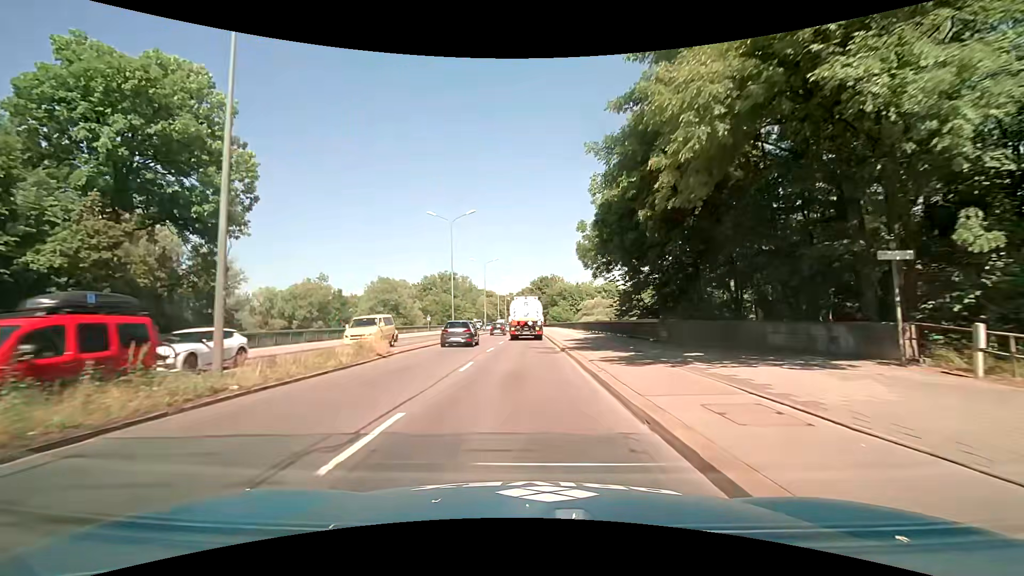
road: trunk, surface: asphalt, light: Day
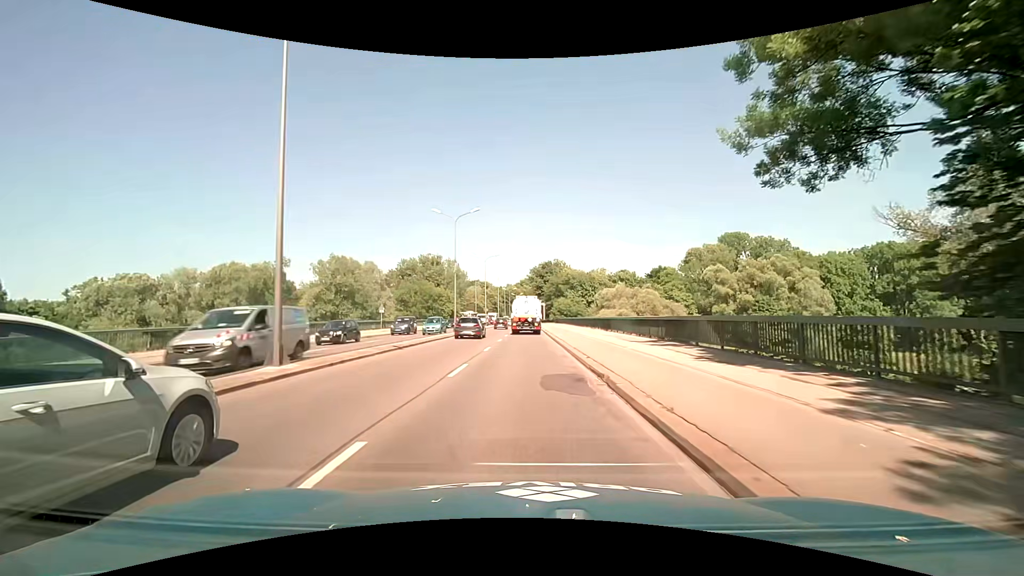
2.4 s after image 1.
(-0.2, +29.2) m; -1°
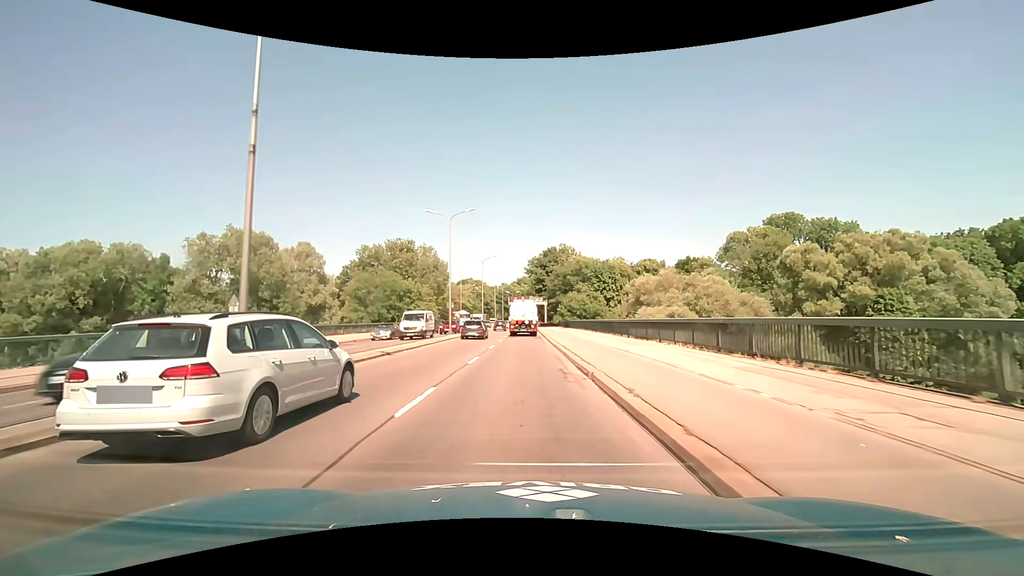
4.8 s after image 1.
(+0.4, +31.7) m; +1°
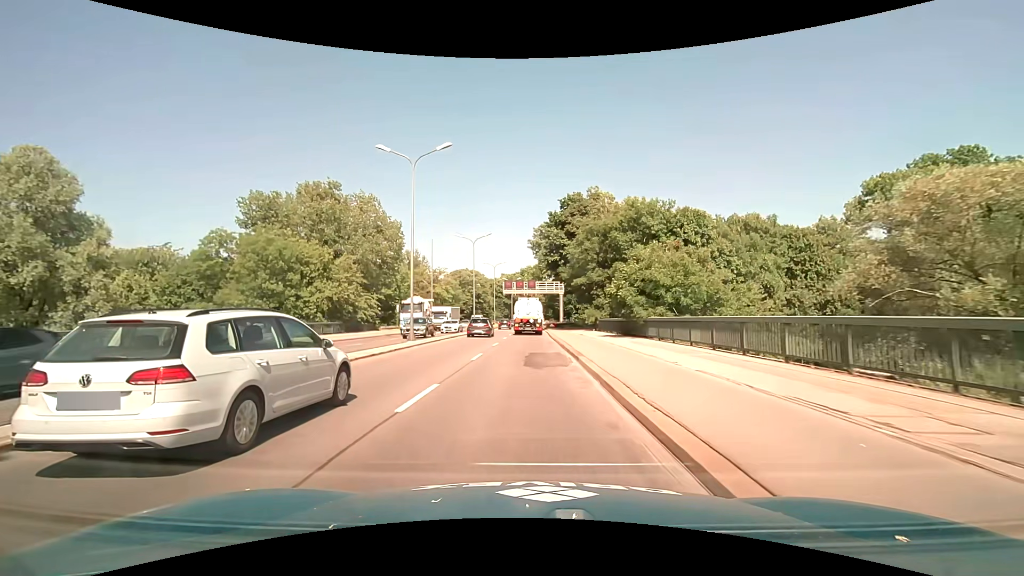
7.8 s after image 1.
(-0.1, +45.0) m; 0°
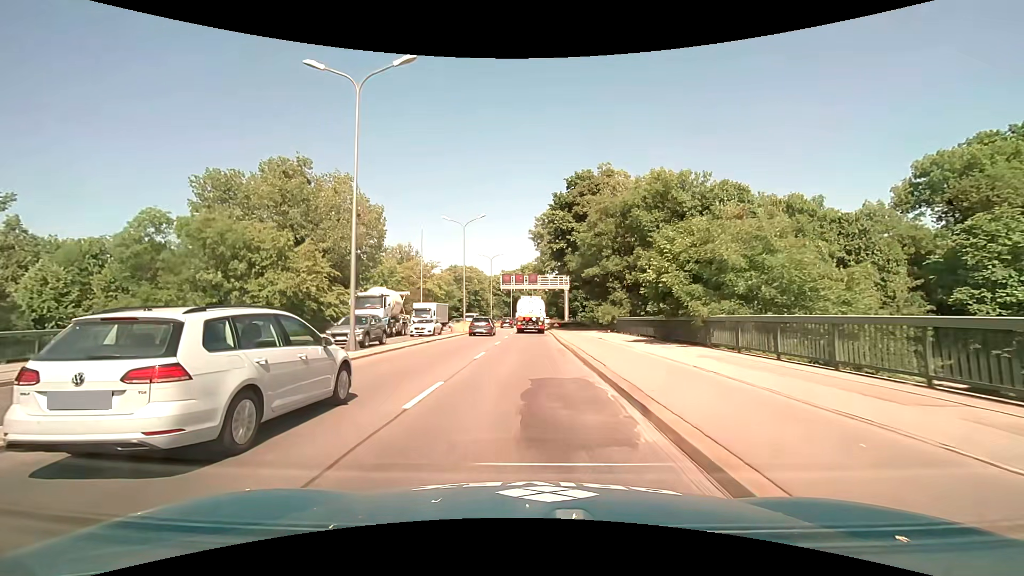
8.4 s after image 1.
(0.0, +9.0) m; 0°
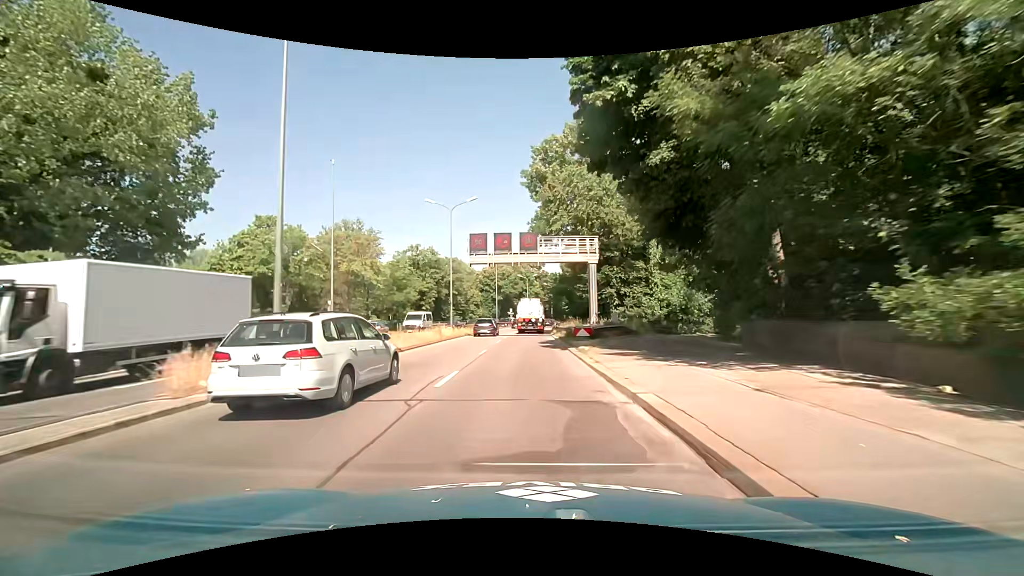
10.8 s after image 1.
(+0.1, +33.4) m; 0°
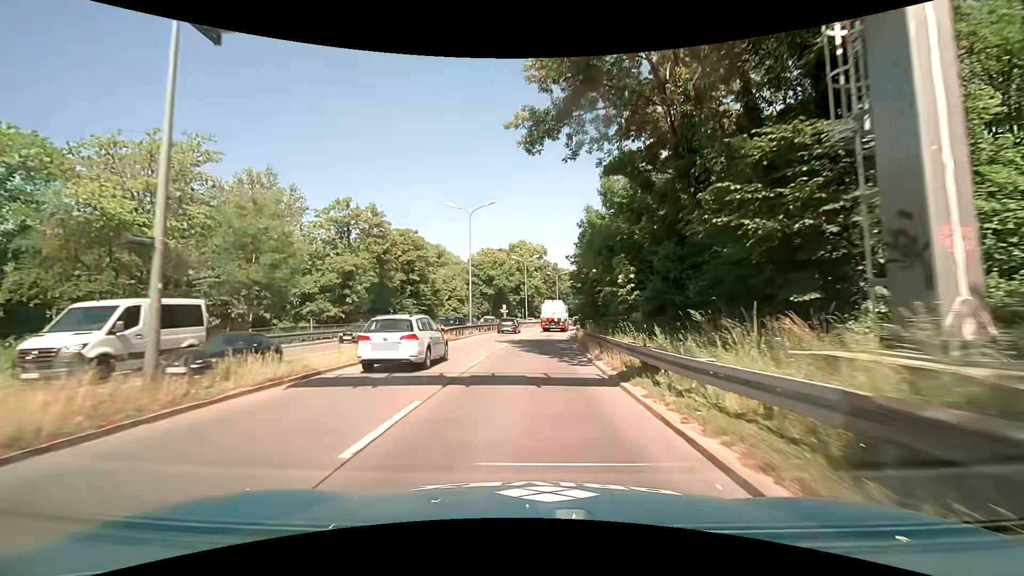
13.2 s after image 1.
(0.0, +30.7) m; +1°
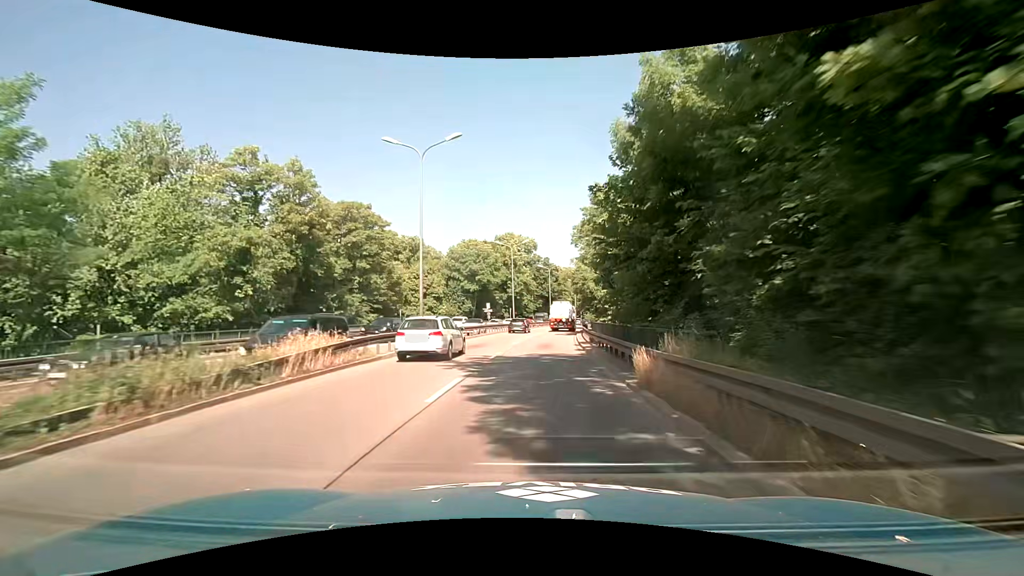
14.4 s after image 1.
(0.0, +14.9) m; 0°
(0, +10) (+1, +20) (+1, +30) (+2, +40) (+3, +50) (+5, +60) (+6, +70) (+8, +79) (+10, +89) (+13, +99) m
